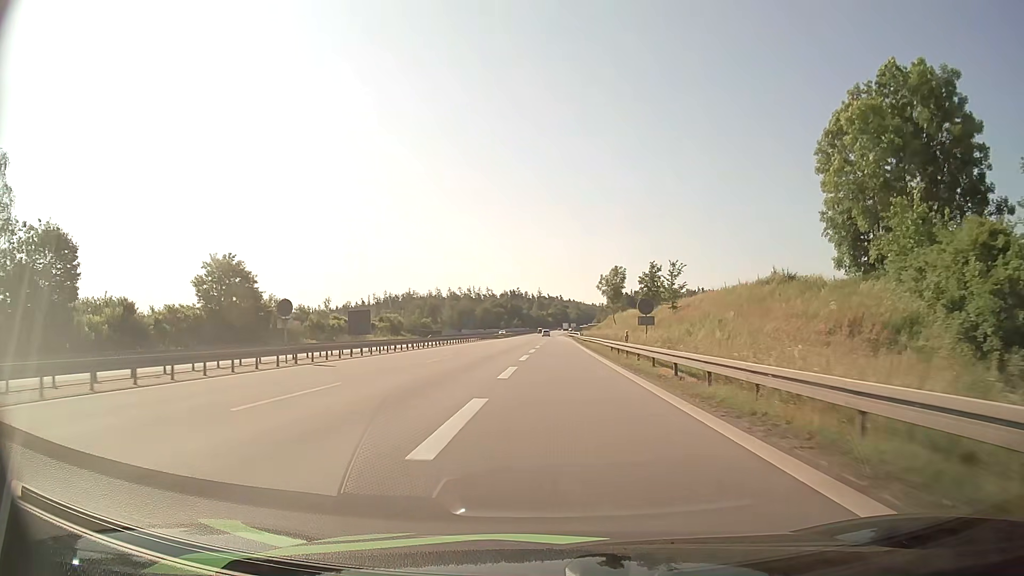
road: motorway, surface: asphalt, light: Day
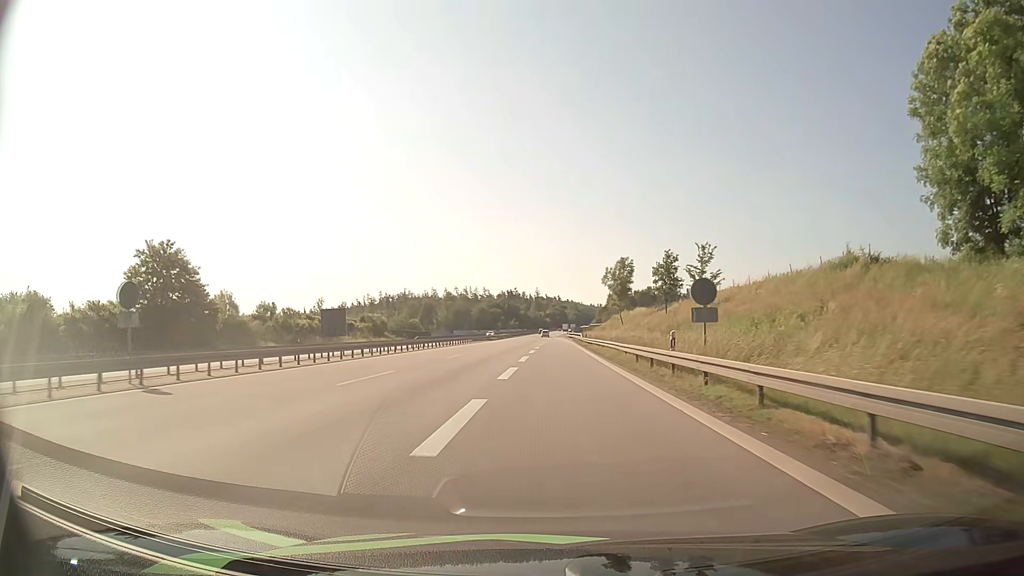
(0.0, +11.9) m; 0°
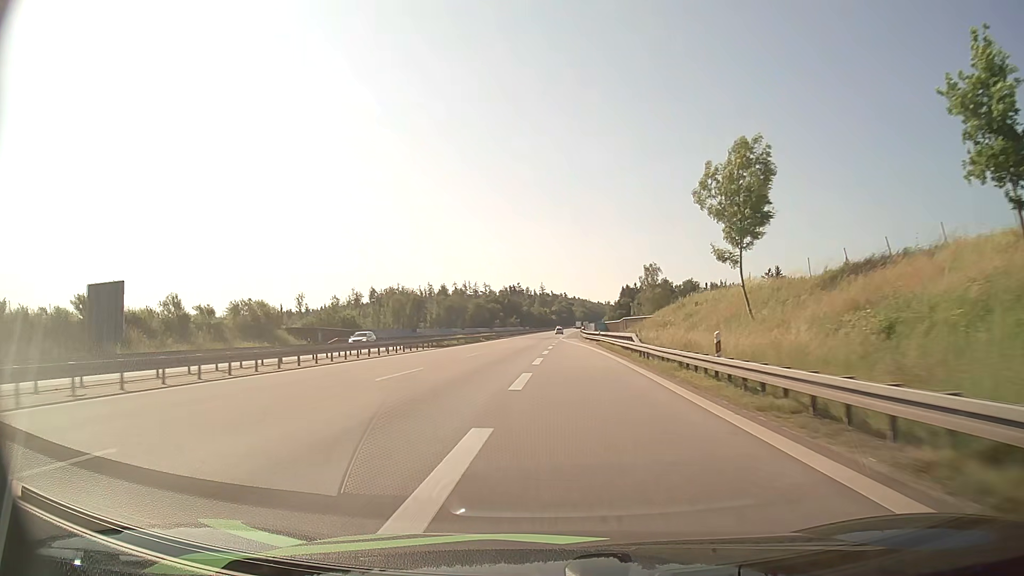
(+0.1, +52.5) m; 0°
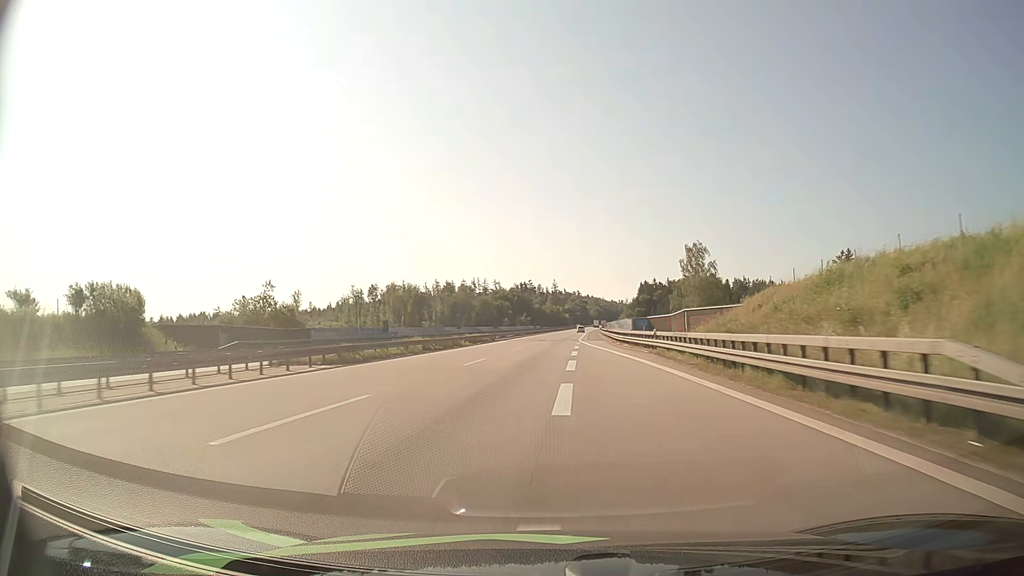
(-0.2, +28.8) m; -1°
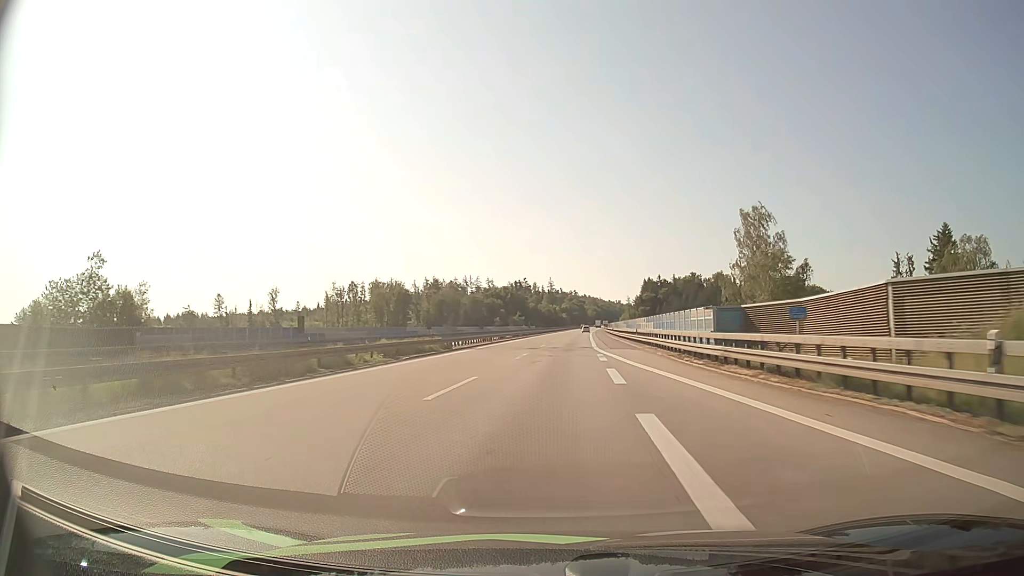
(0.0, +30.2) m; 0°
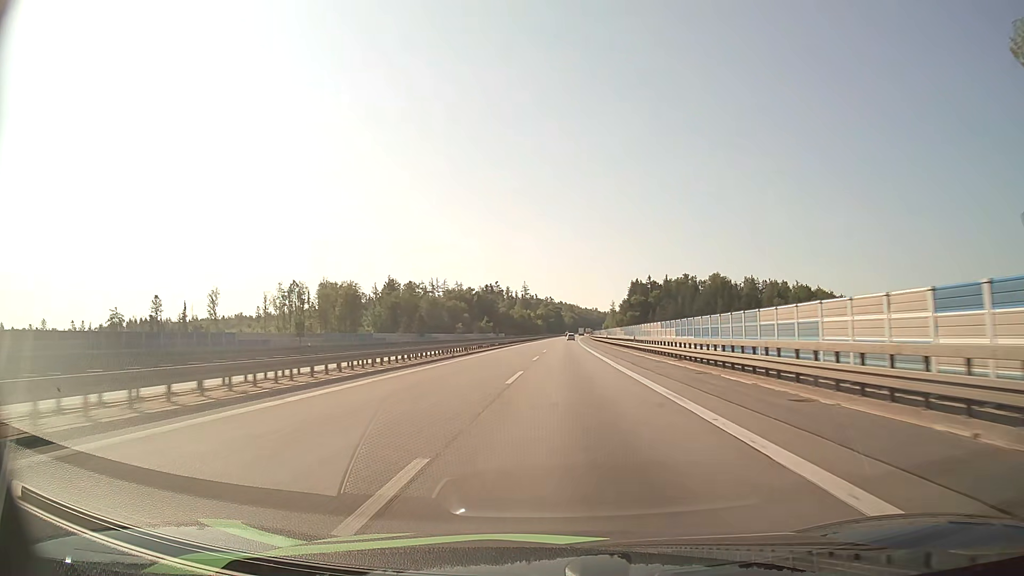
(+0.9, +47.8) m; +2°
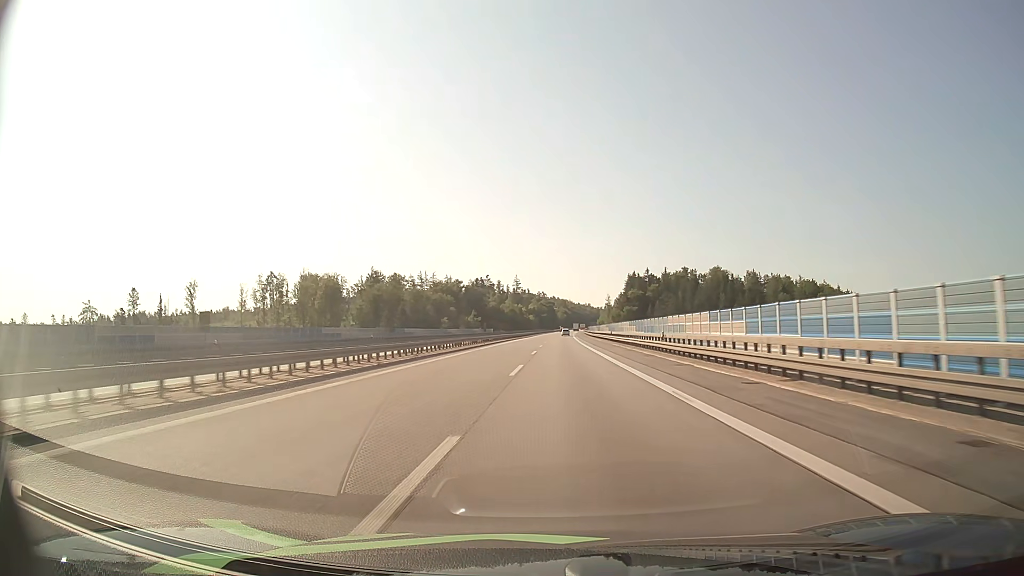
(+0.1, +16.5) m; +1°
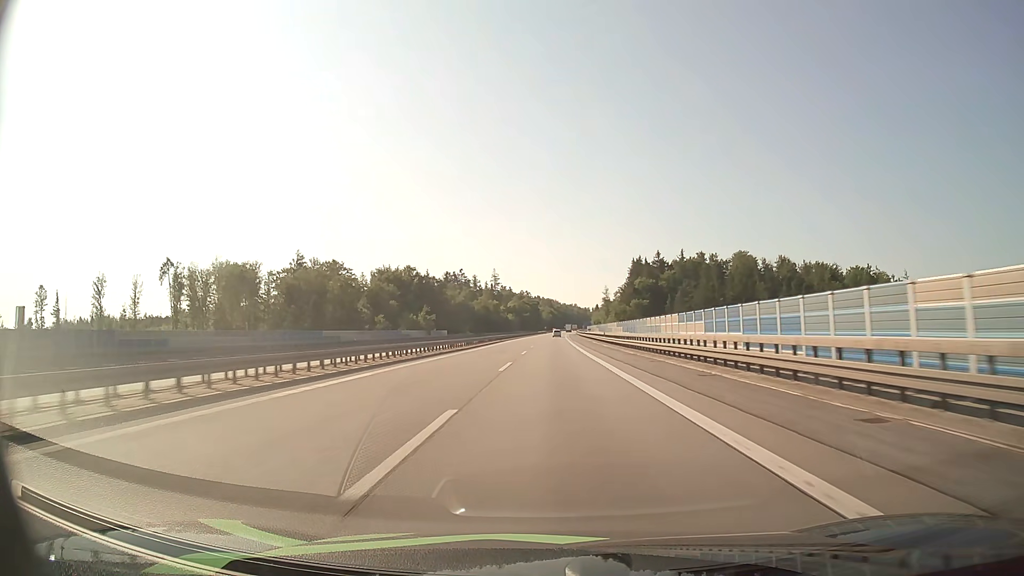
(+1.2, +68.4) m; +1°
(0, +10) (0, +20) (0, +30) (0, +40) (0, +50) (0, +60) (0, +70) (0, +80) (+1, +90) (+1, +100) m
